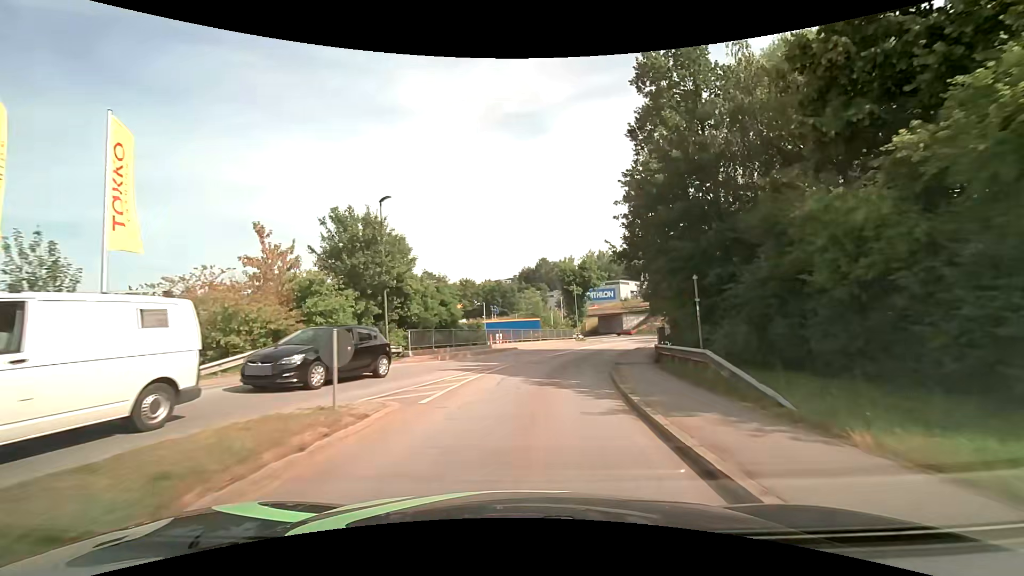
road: tertiary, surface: asphalt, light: Day
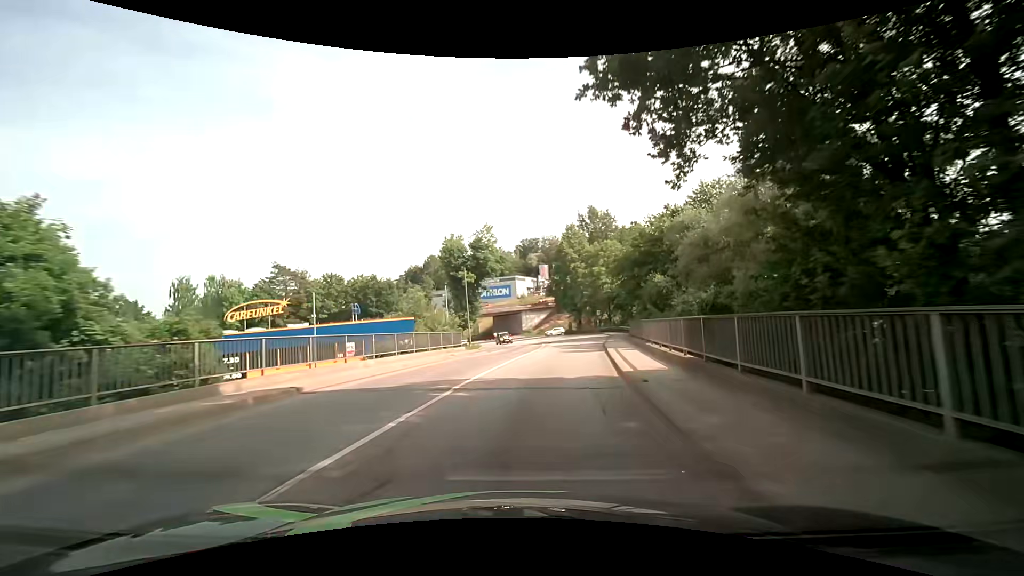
(+2.0, +20.9) m; +11°
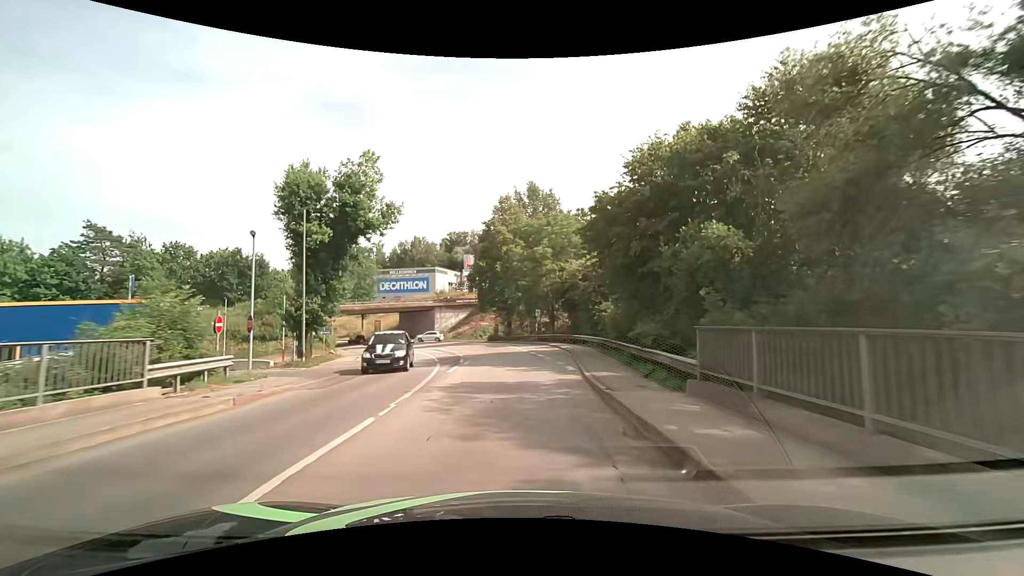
(+2.3, +22.5) m; +10°
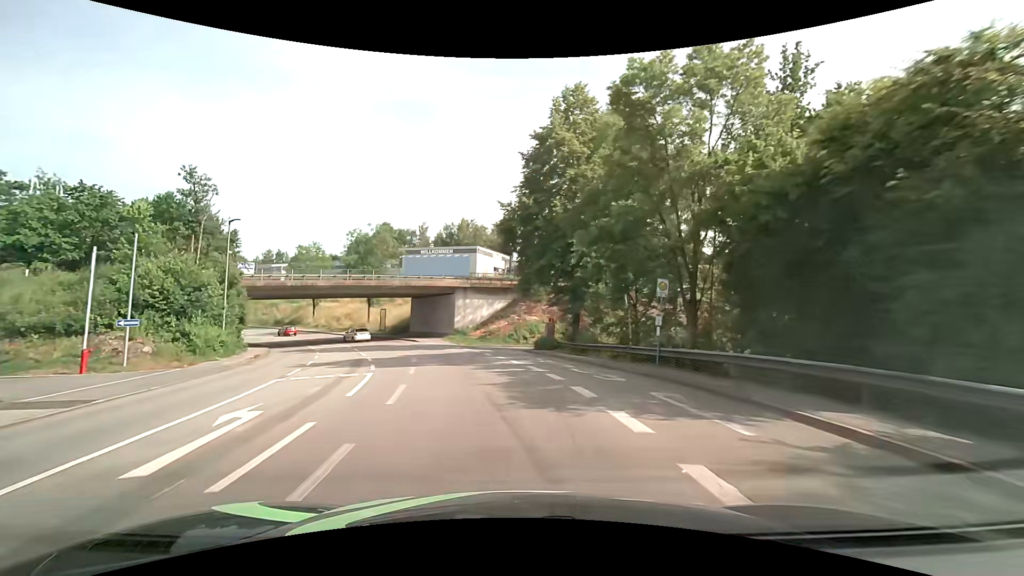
(-0.9, +30.5) m; -7°
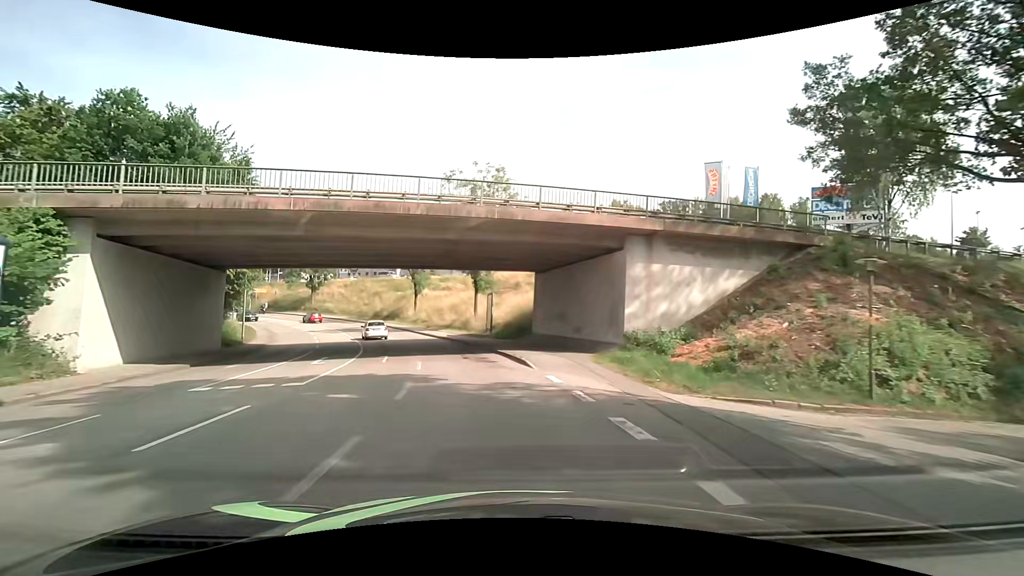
(-4.2, +29.7) m; -16°
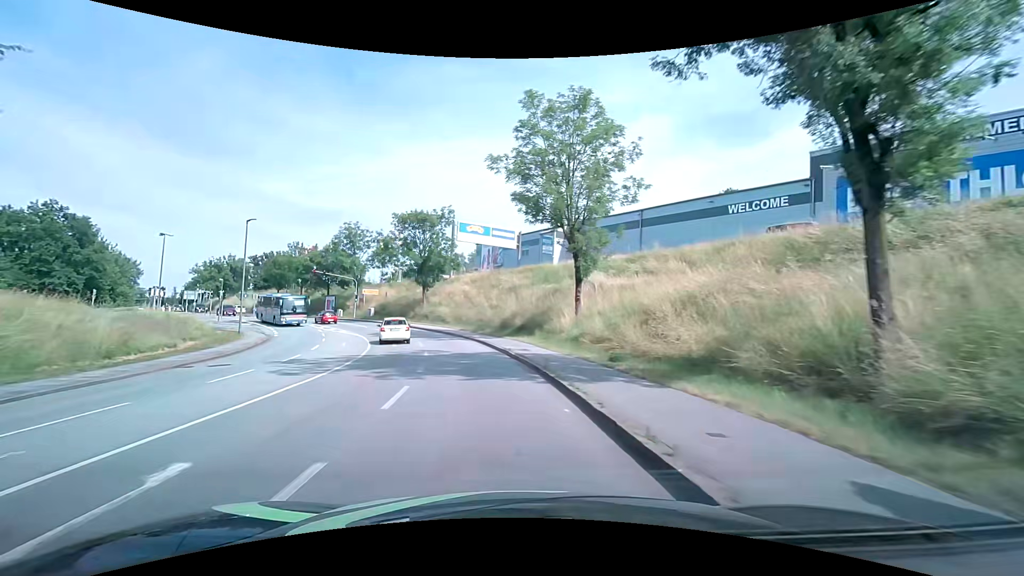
(-3.6, +37.8) m; -15°
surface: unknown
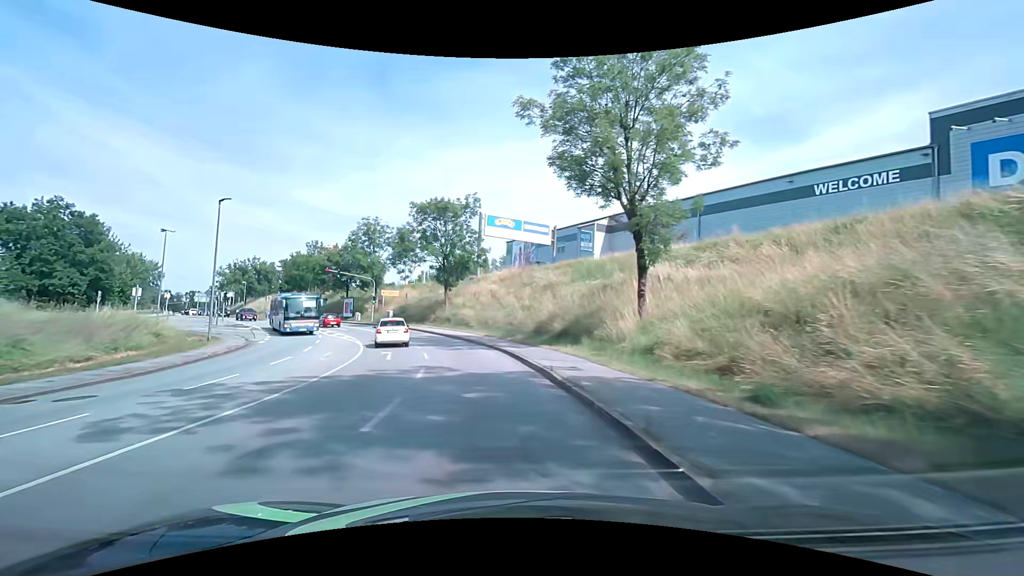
(-0.7, +7.8) m; -8°
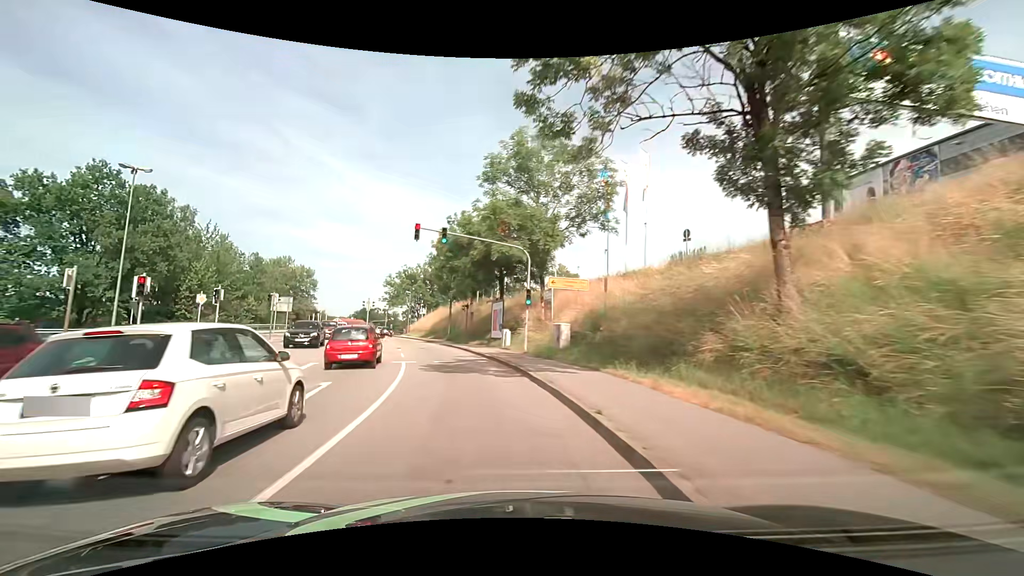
(-7.4, +38.8) m; -24°
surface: asphalt
(-1, +10) (-2, +20) (-4, +30) (-7, +39) (-10, +49) (-14, +58) (-17, +68) (-20, +77) (-23, +87) (-26, +96) m
